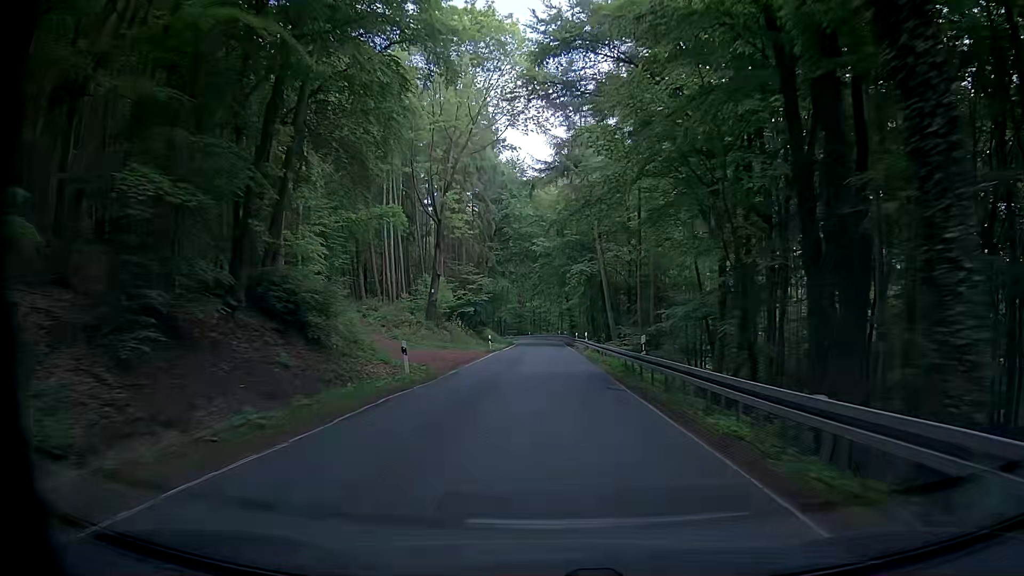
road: secondary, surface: asphalt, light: Day
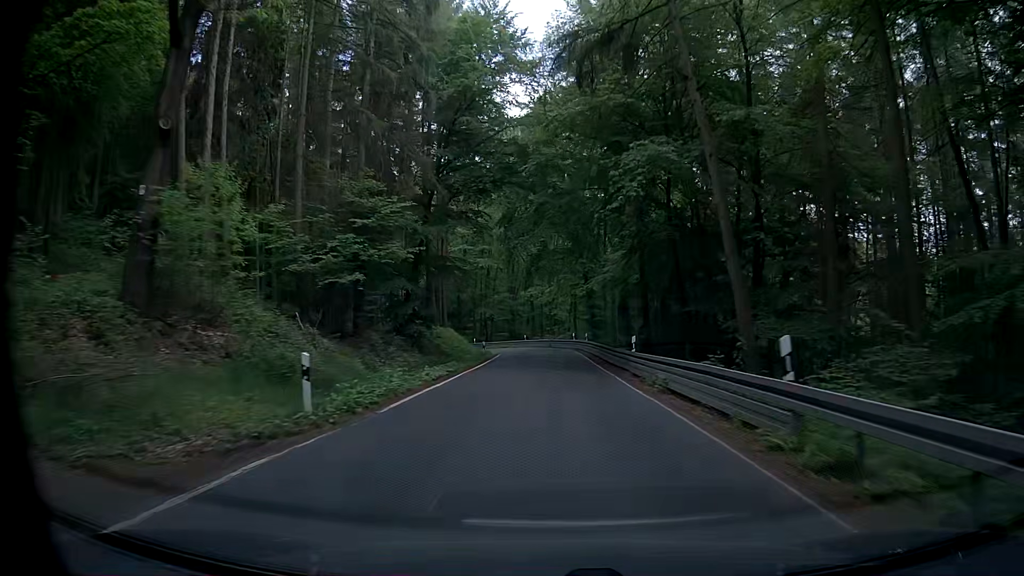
(-0.4, +39.7) m; -1°
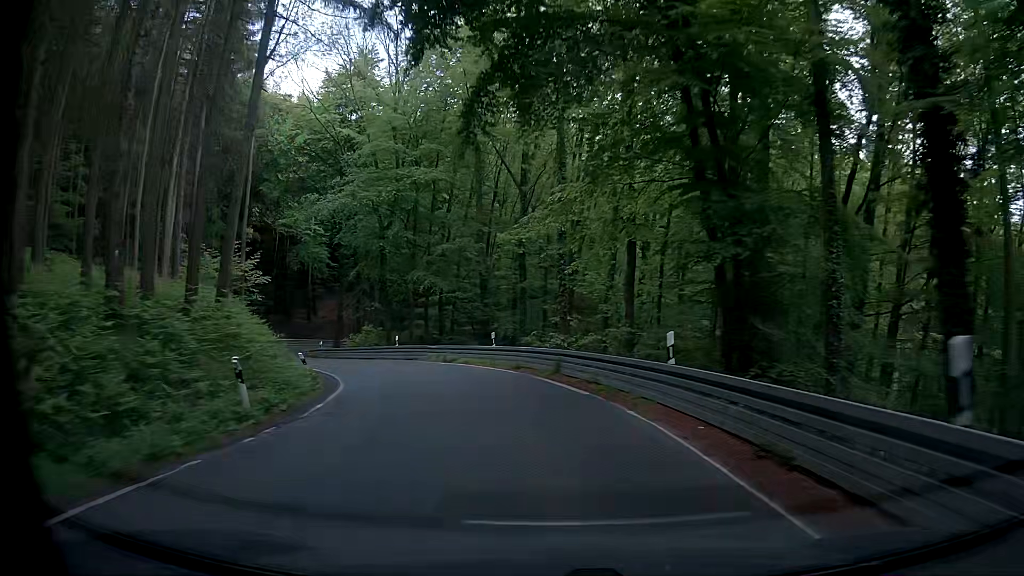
(+1.1, +44.0) m; +1°
